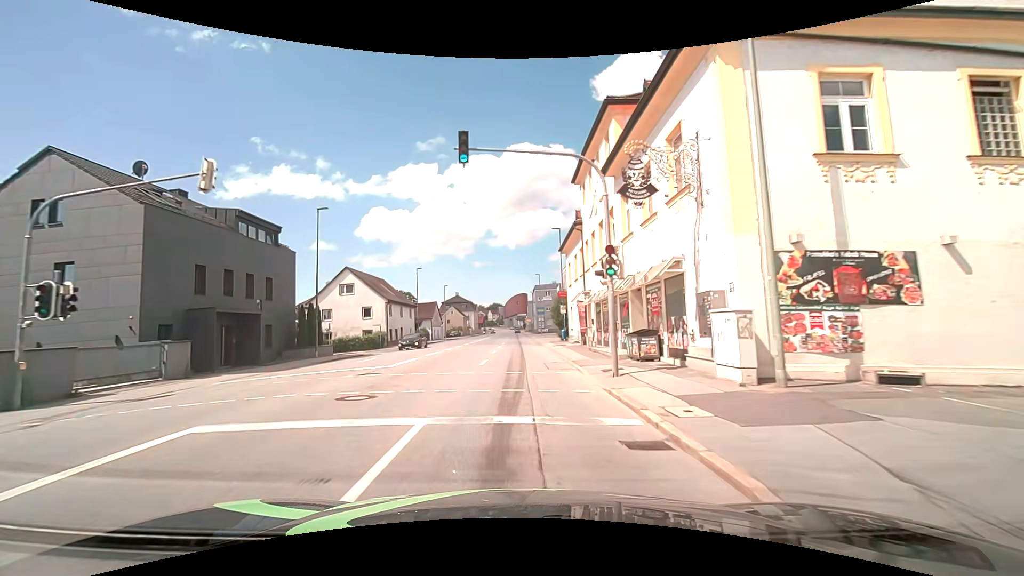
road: tertiary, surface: asphalt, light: Day
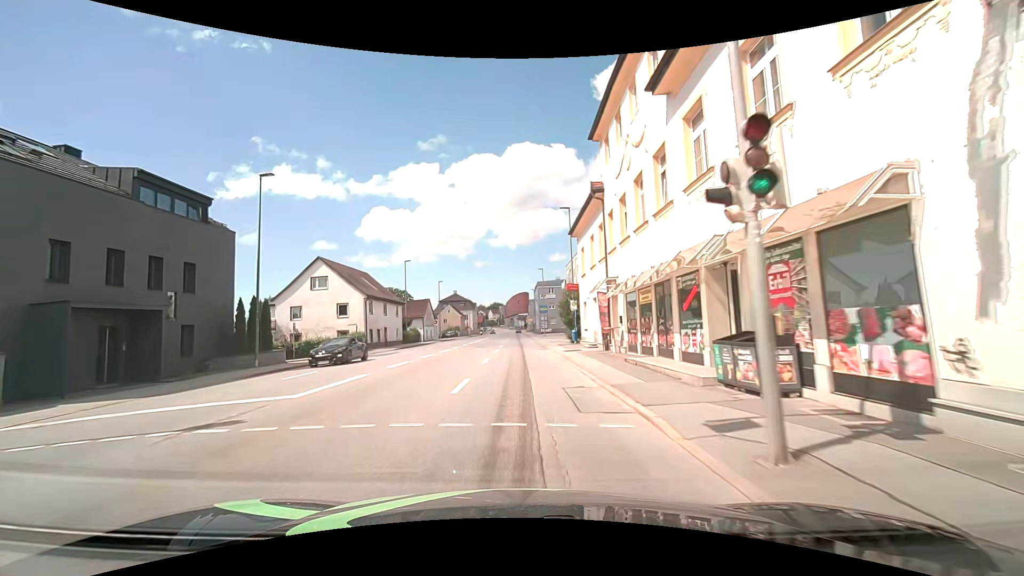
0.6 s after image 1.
(0.0, +7.8) m; -1°
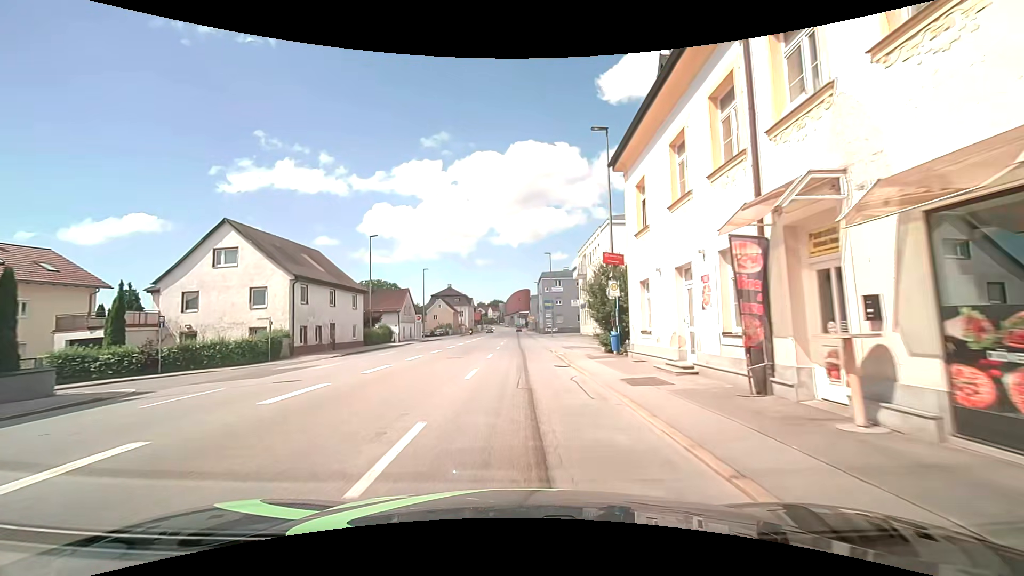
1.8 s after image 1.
(+0.1, +15.2) m; 0°
